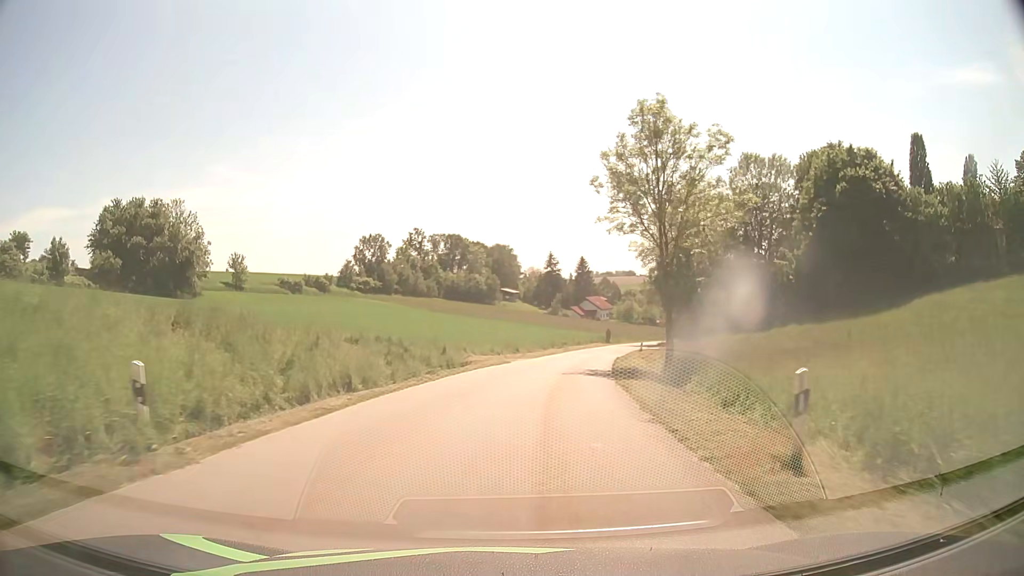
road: tertiary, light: Day
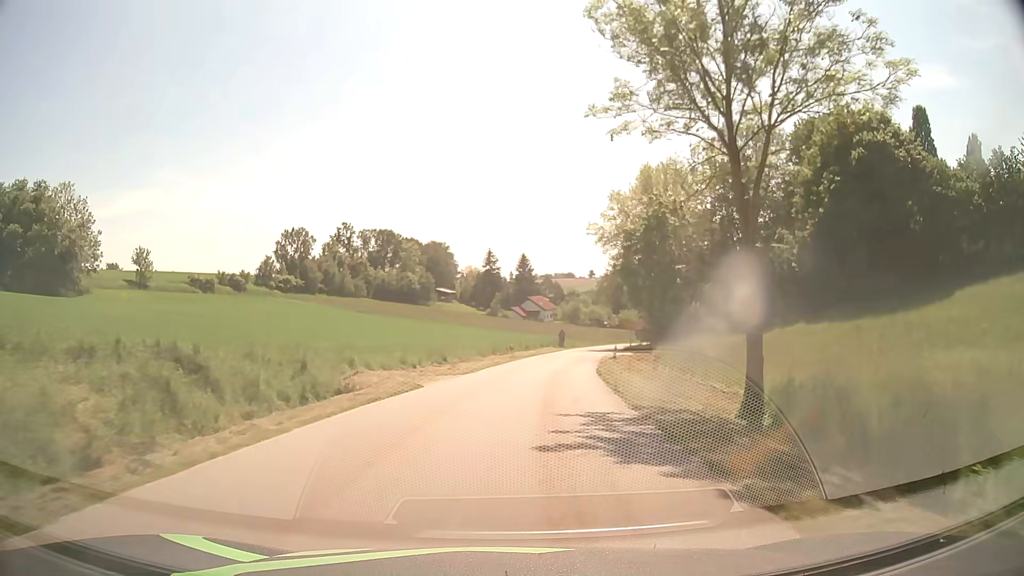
(+0.8, +16.2) m; +6°
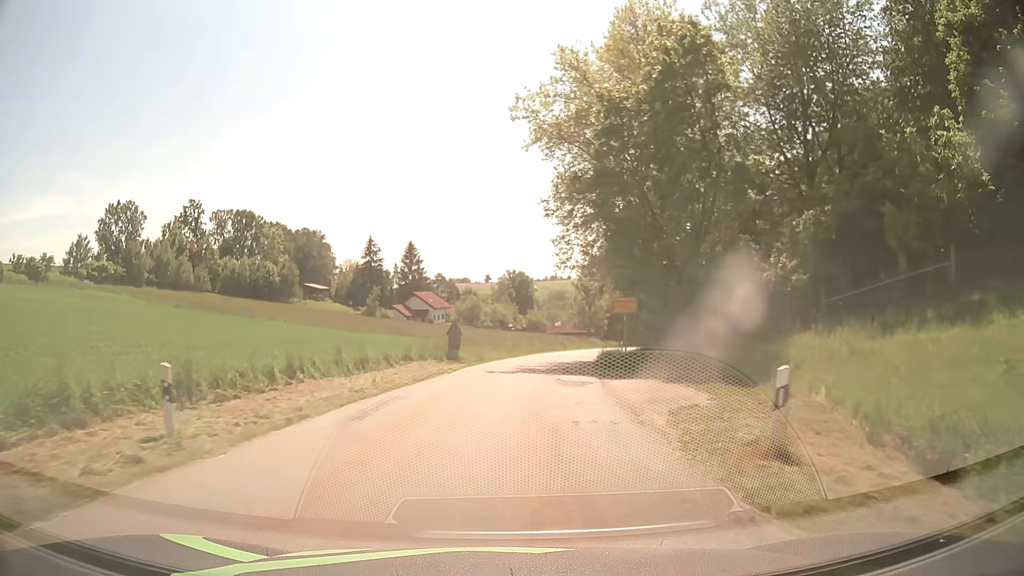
(+3.1, +39.0) m; +9°
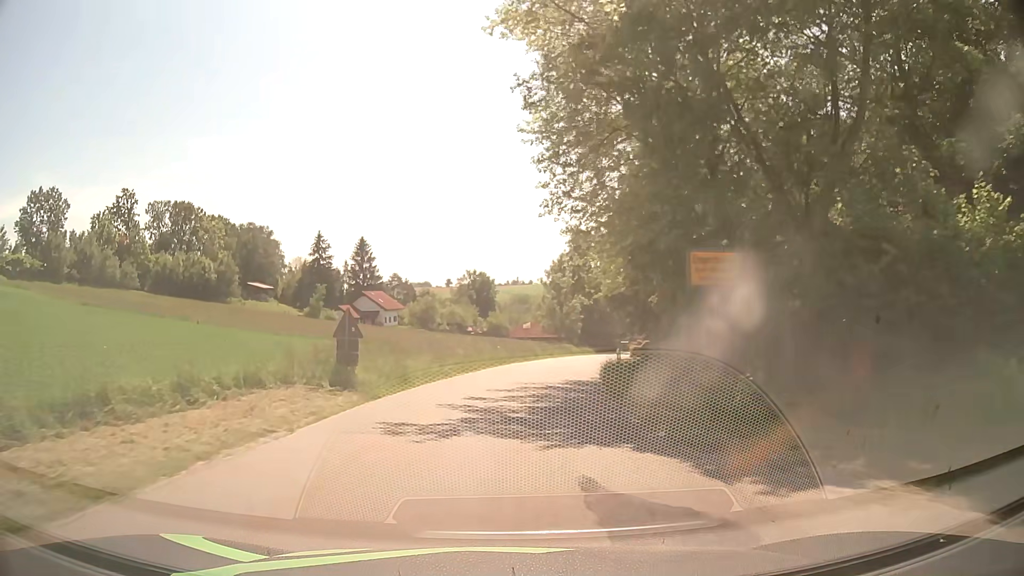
(+0.4, +15.3) m; +3°
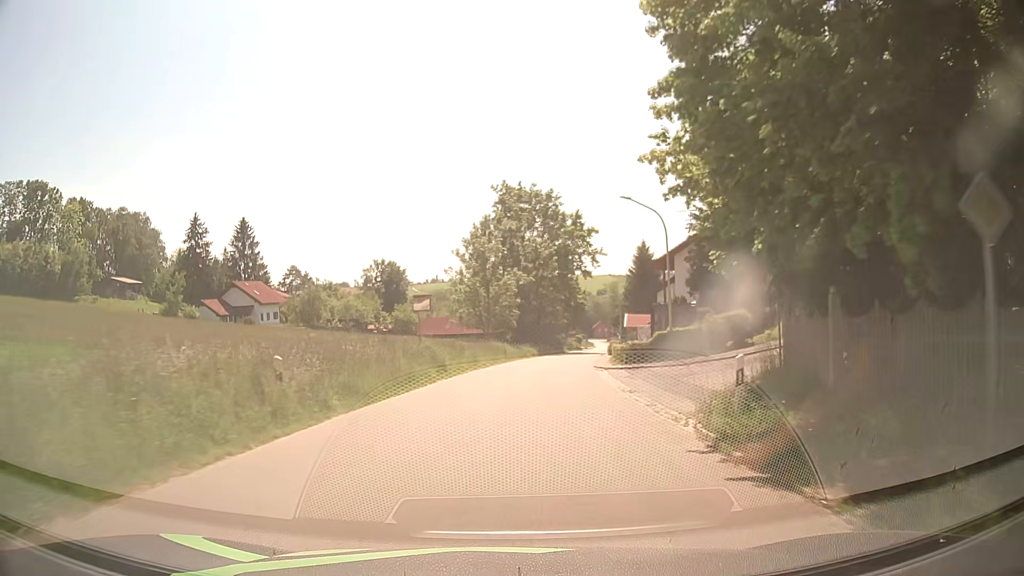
(+1.7, +30.7) m; +6°
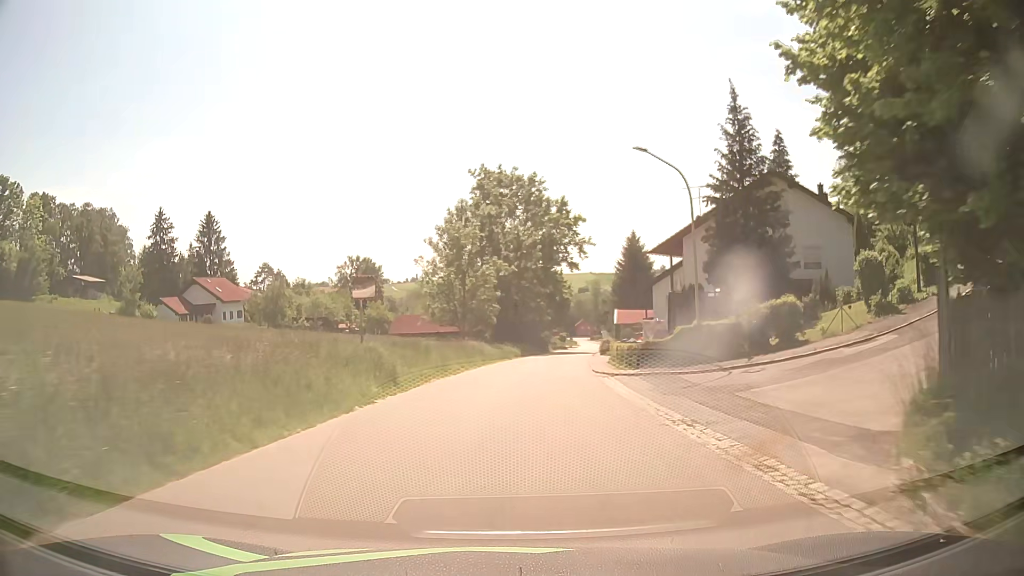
(+0.1, +7.7) m; +2°
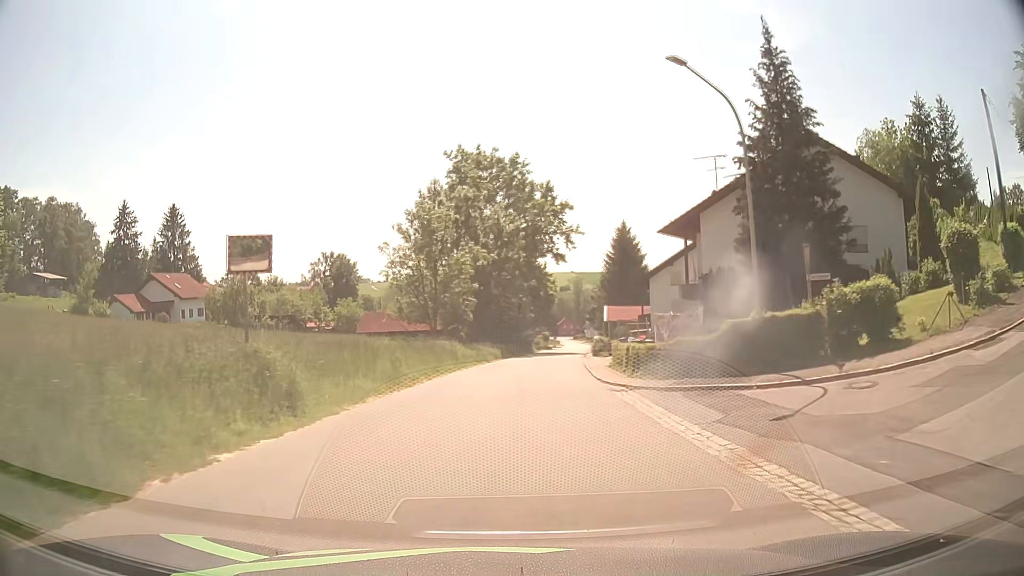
(+0.1, +7.7) m; +2°
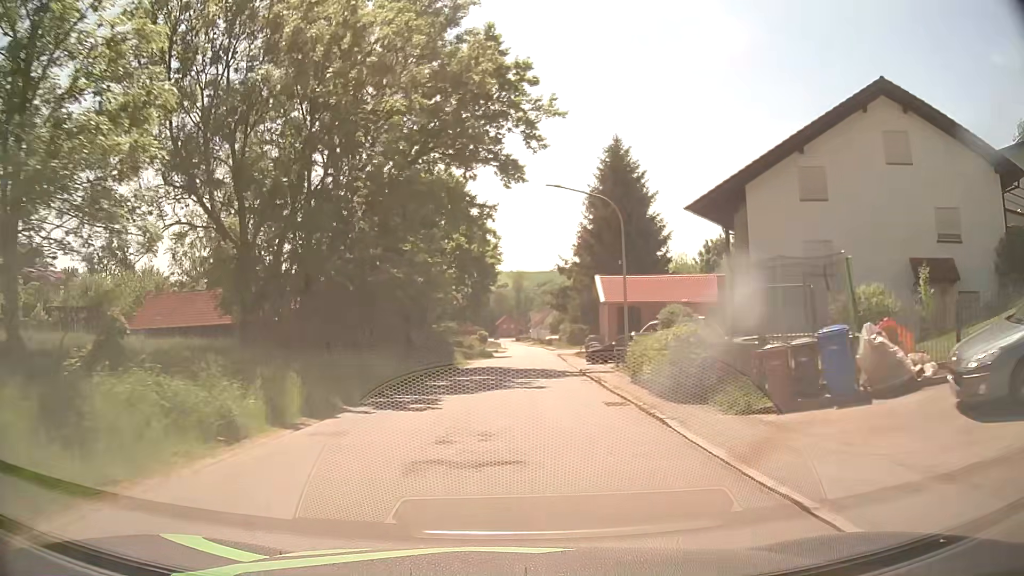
(+2.0, +38.6) m; +5°
